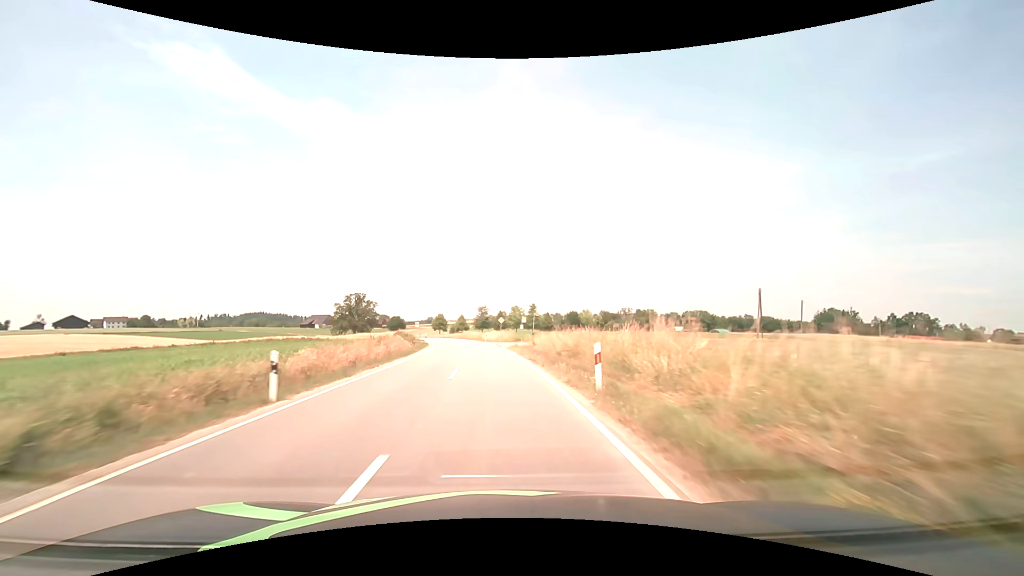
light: Day
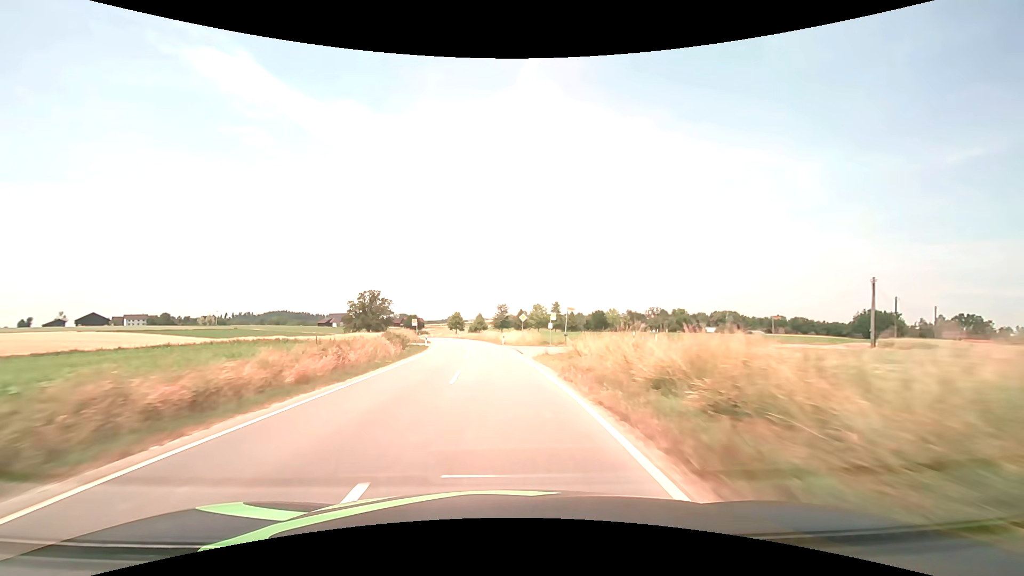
(-0.3, +13.2) m; -2°
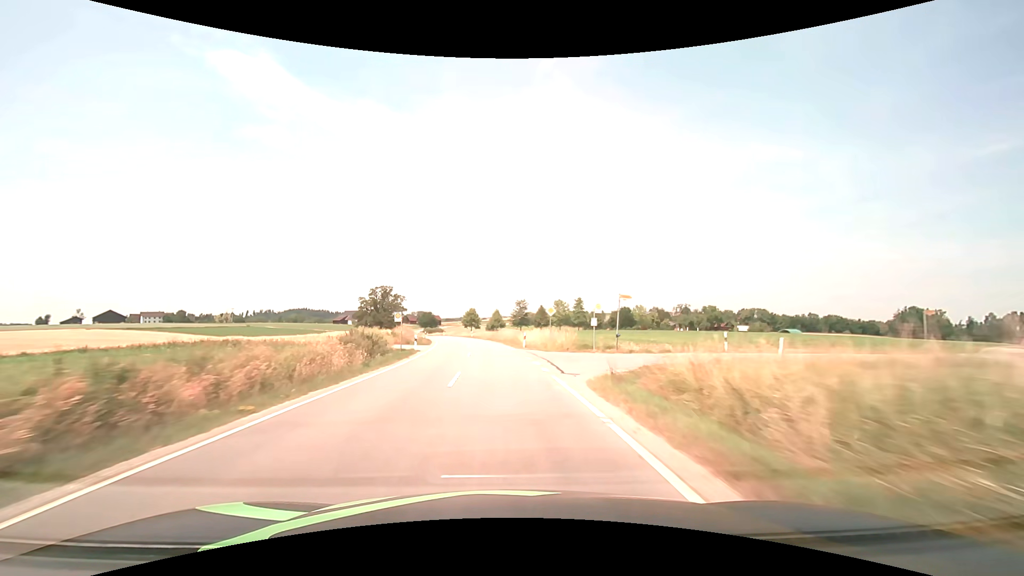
(-0.2, +13.2) m; -2°
(0, +10) (-1, +20) (-1, +30) (-2, +40) (-3, +50) (-5, +60) (-6, +70) (-8, +79) (-10, +89) (-13, +99) m
